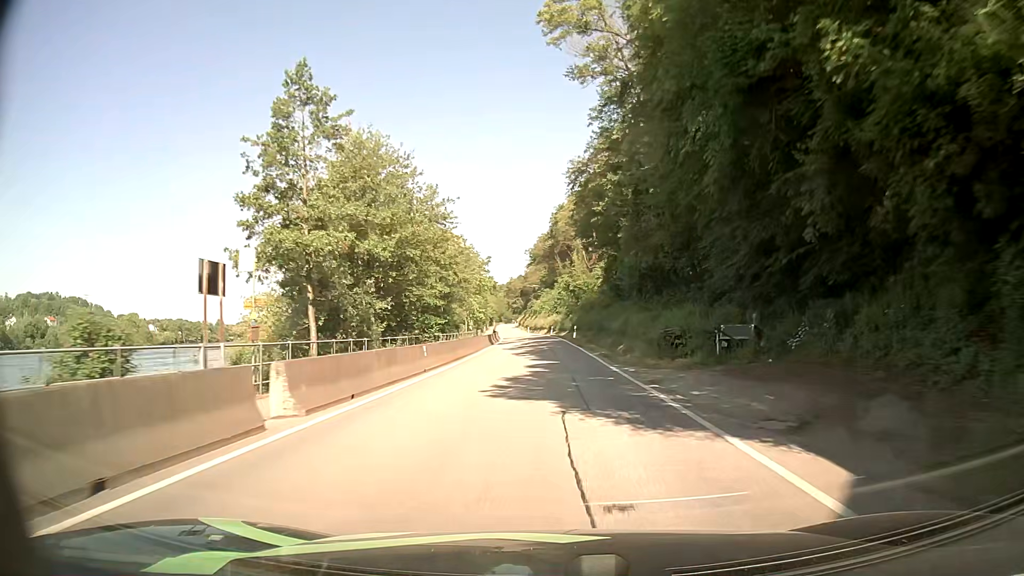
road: secondary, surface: asphalt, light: Day
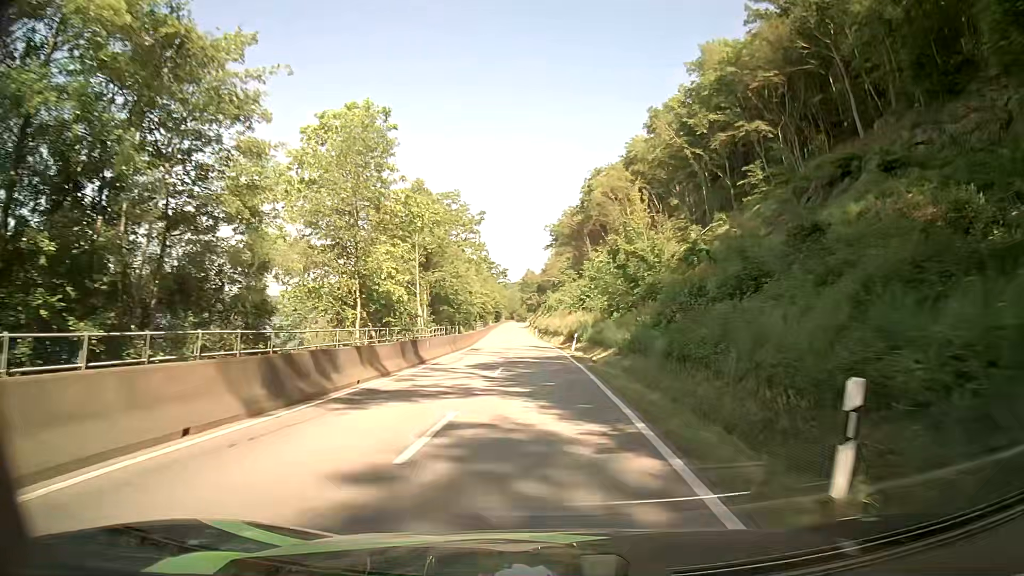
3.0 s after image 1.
(0.0, +45.3) m; -1°
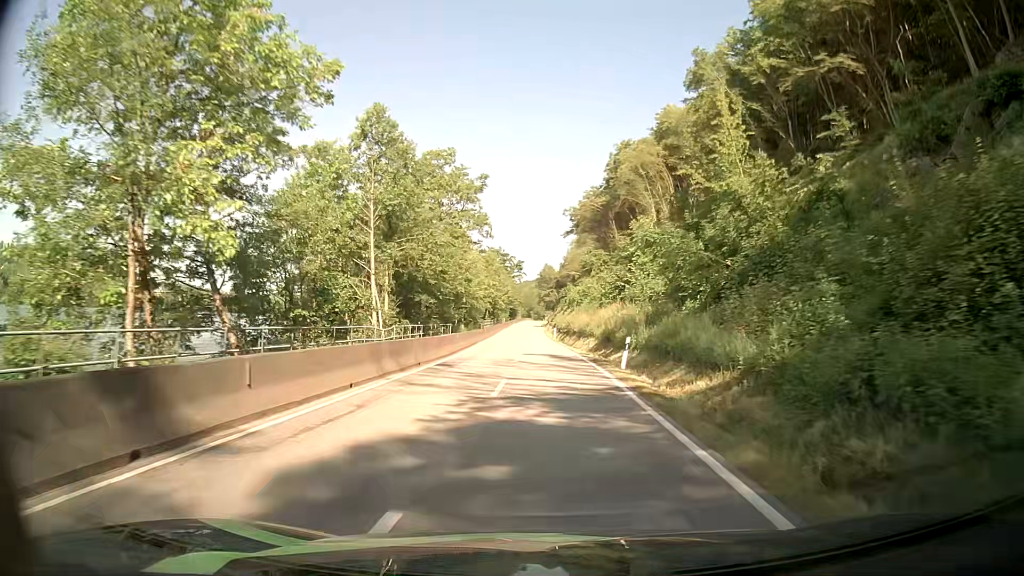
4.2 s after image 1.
(-0.3, +17.9) m; -2°
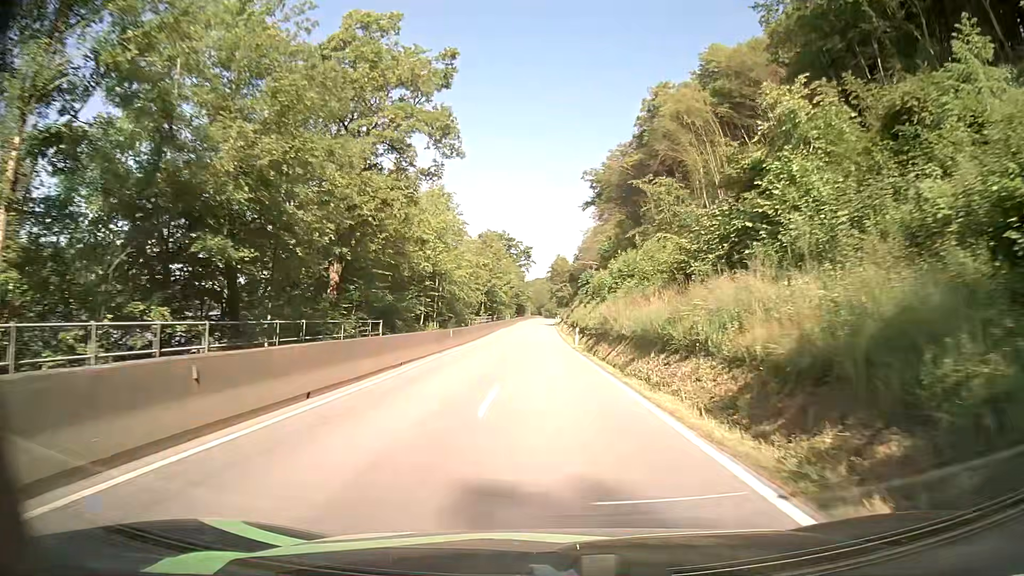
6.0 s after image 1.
(-0.2, +27.1) m; -1°
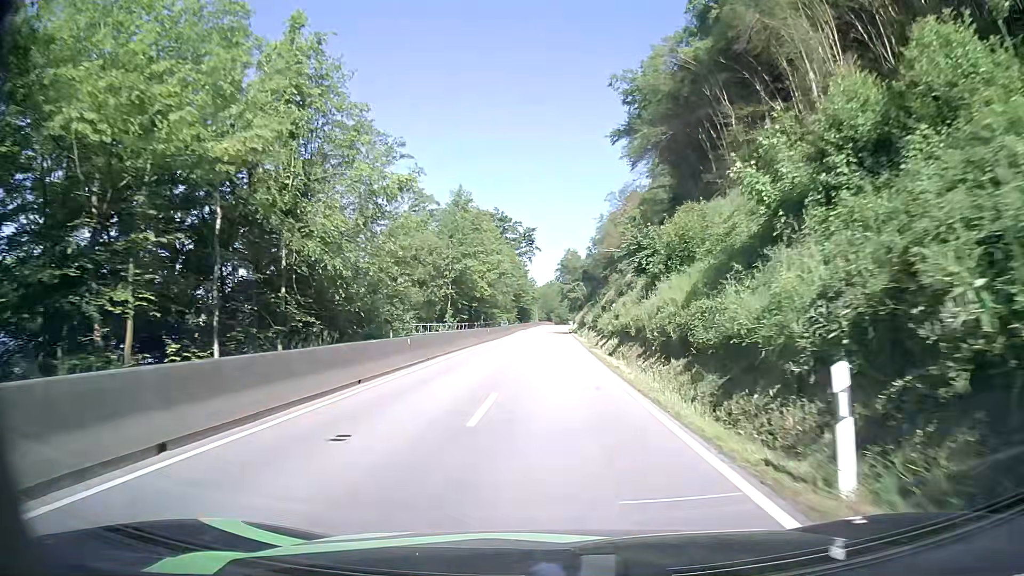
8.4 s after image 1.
(-0.4, +36.8) m; 0°
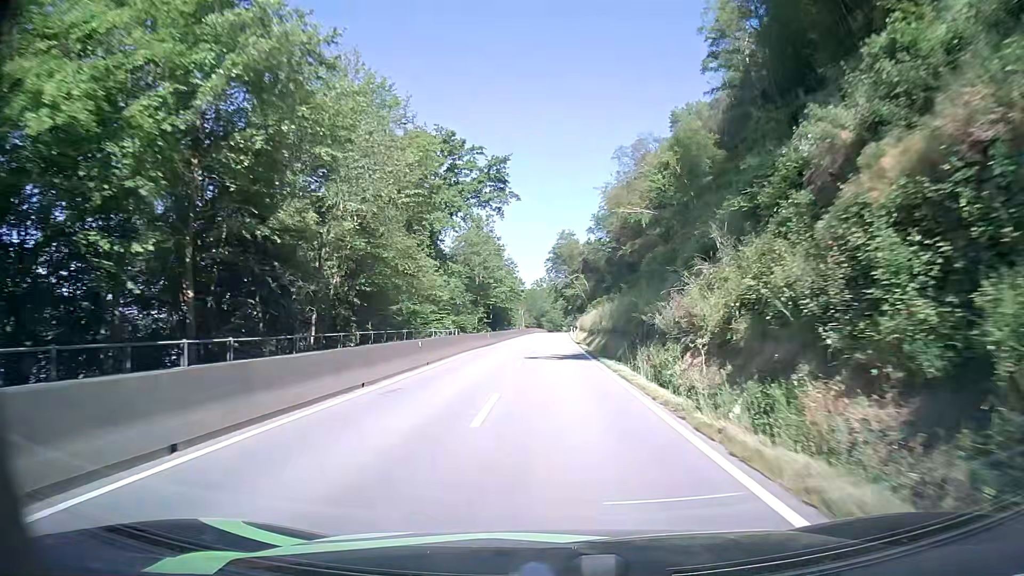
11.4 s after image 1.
(0.0, +48.2) m; +1°
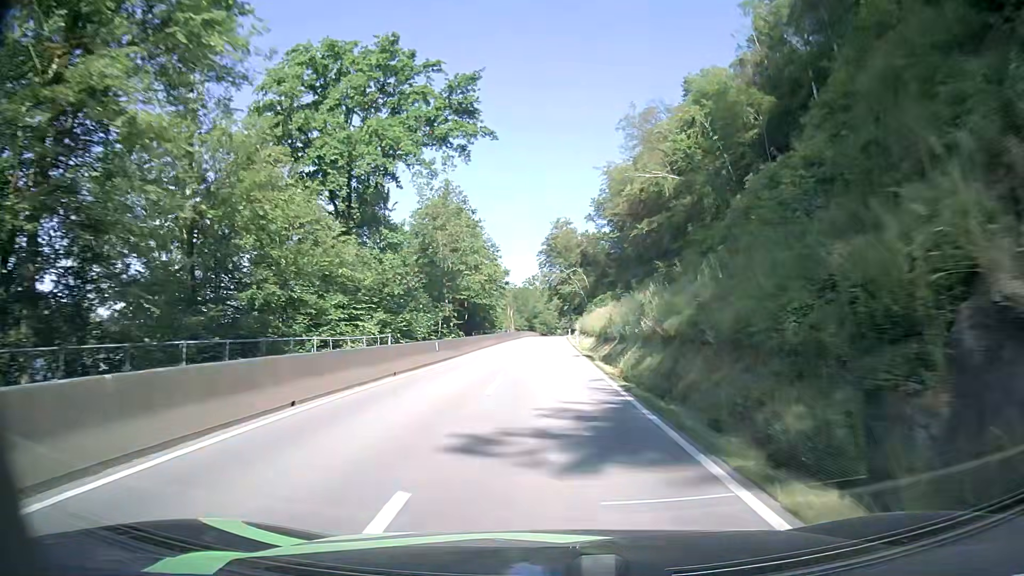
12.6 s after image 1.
(0.0, +19.8) m; 0°
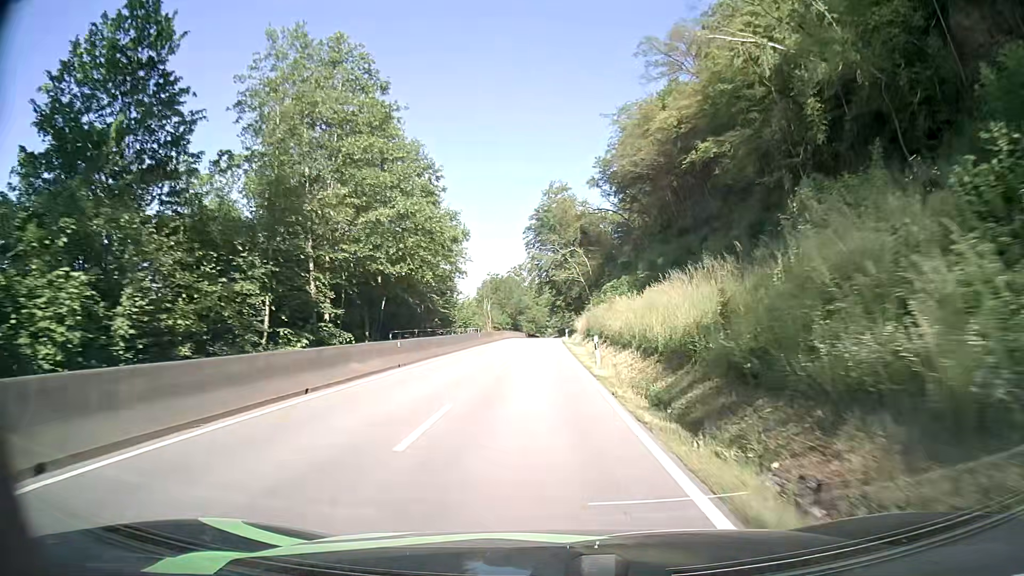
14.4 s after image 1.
(+0.3, +30.1) m; +1°
